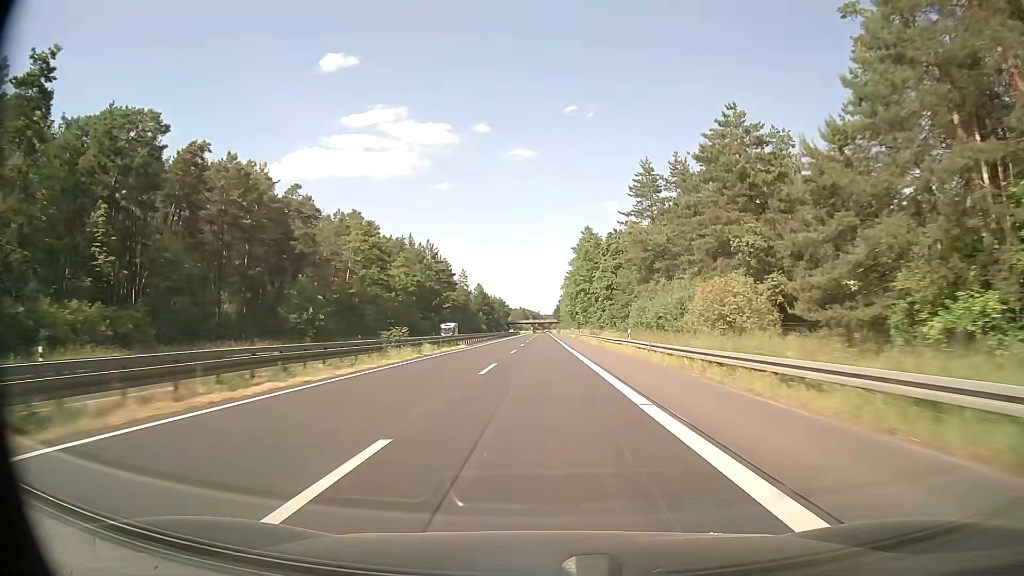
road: trunk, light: Day
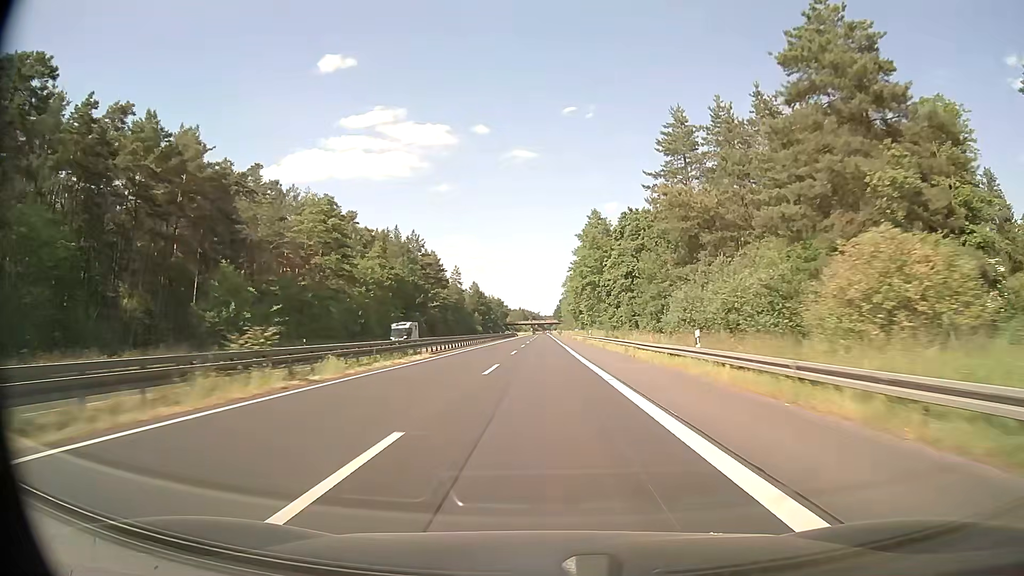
(+0.1, +17.4) m; 0°
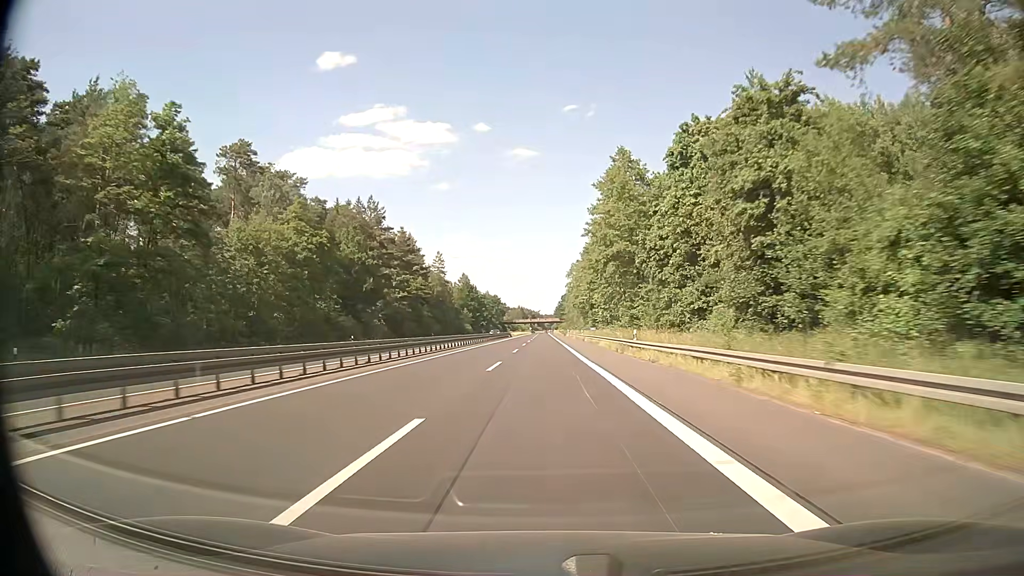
(+0.2, +34.9) m; 0°
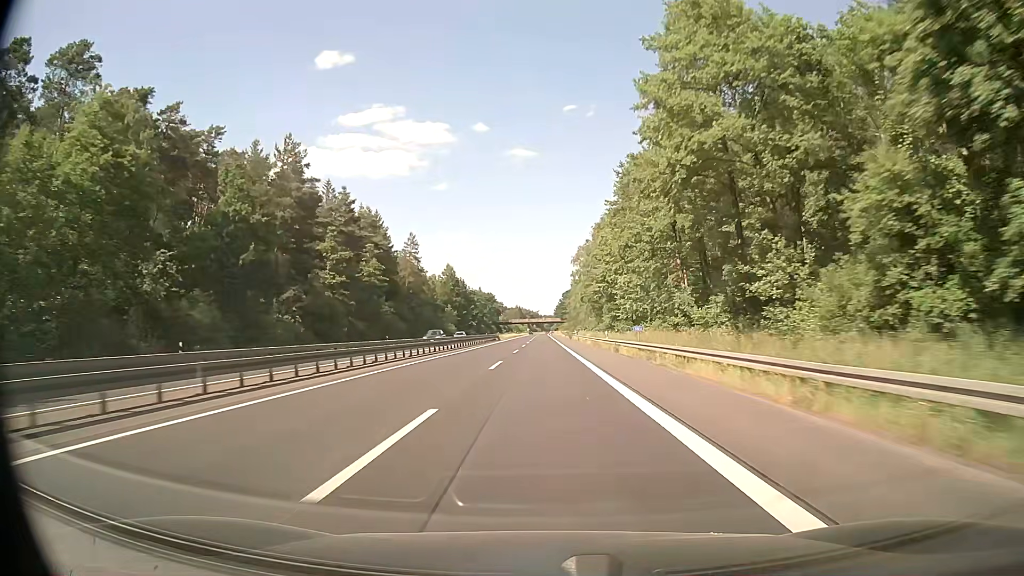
(0.0, +34.9) m; 0°
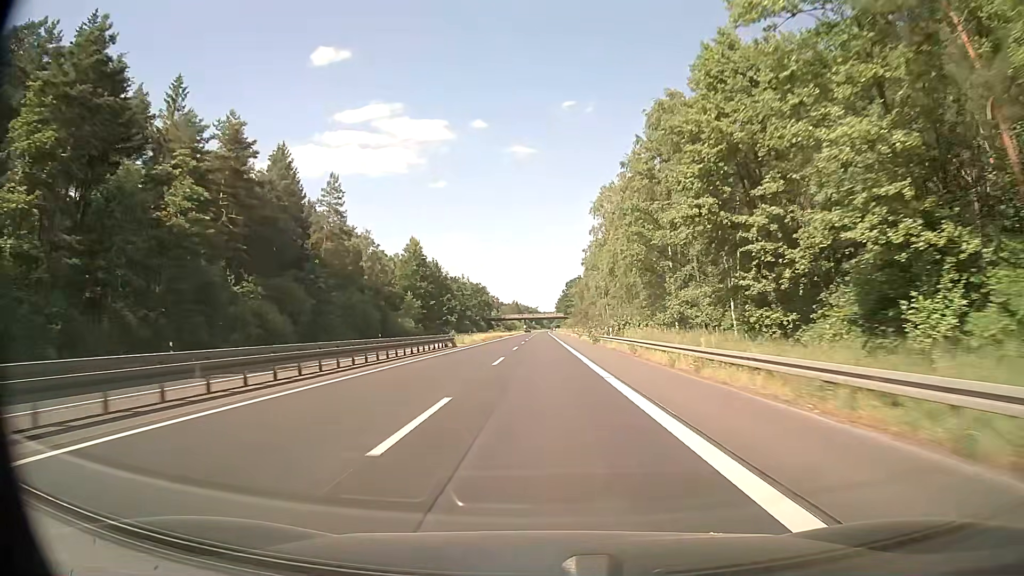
(+0.1, +52.3) m; 0°
(0, +10) (0, +20) (0, +30) (0, +40) (0, +50) (0, +60) (0, +70) (0, +80) (0, +90) (0, +100) m
